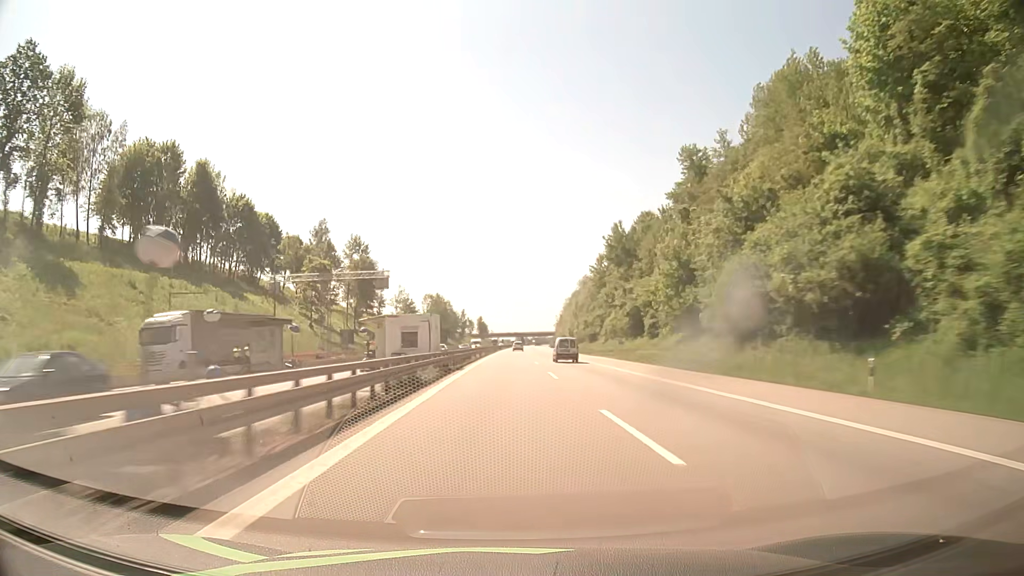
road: motorway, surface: asphalt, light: Day
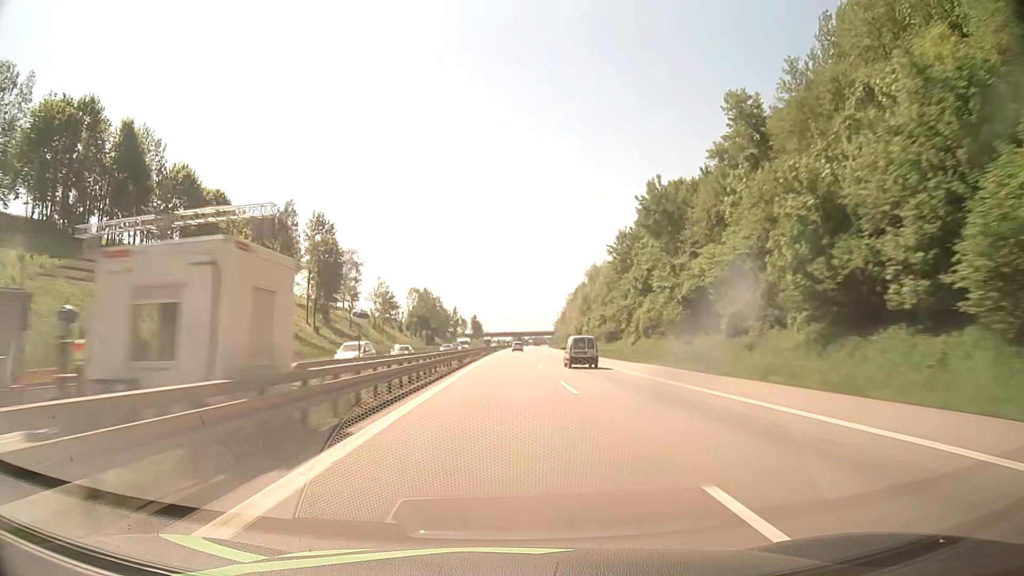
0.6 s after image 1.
(+0.1, +25.4) m; 0°
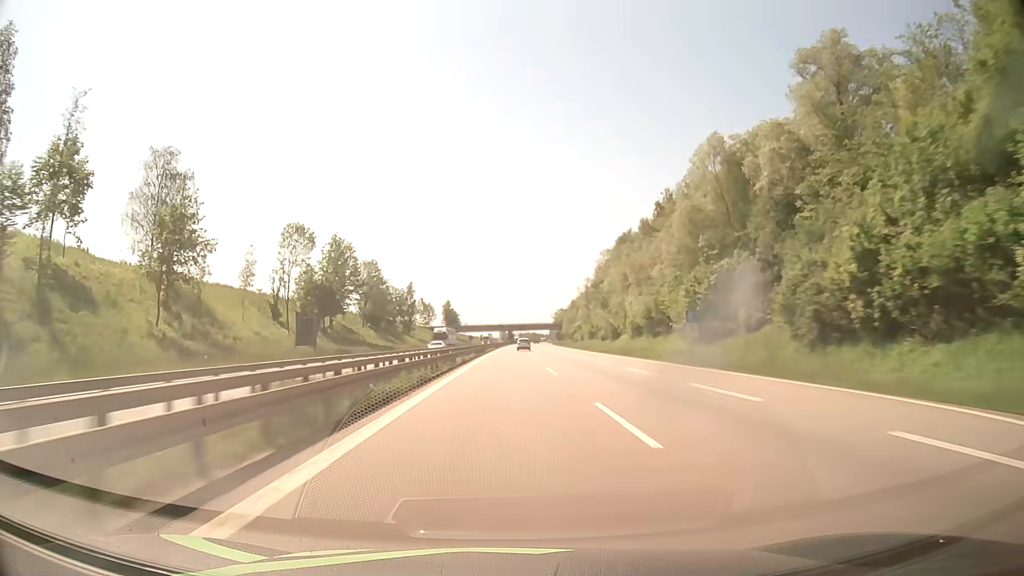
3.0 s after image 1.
(+1.0, +99.4) m; +1°
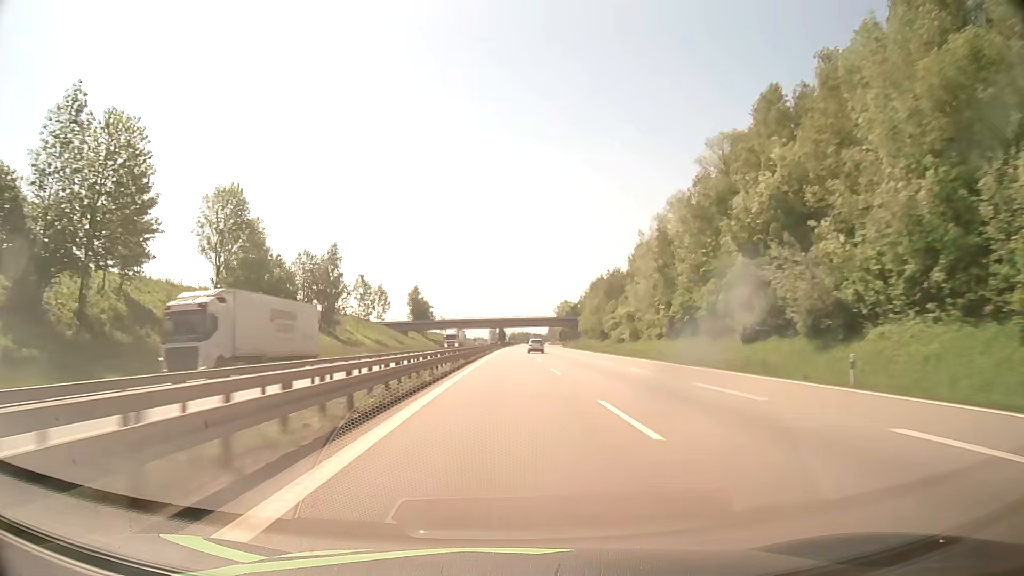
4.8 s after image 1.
(+0.4, +71.1) m; +1°
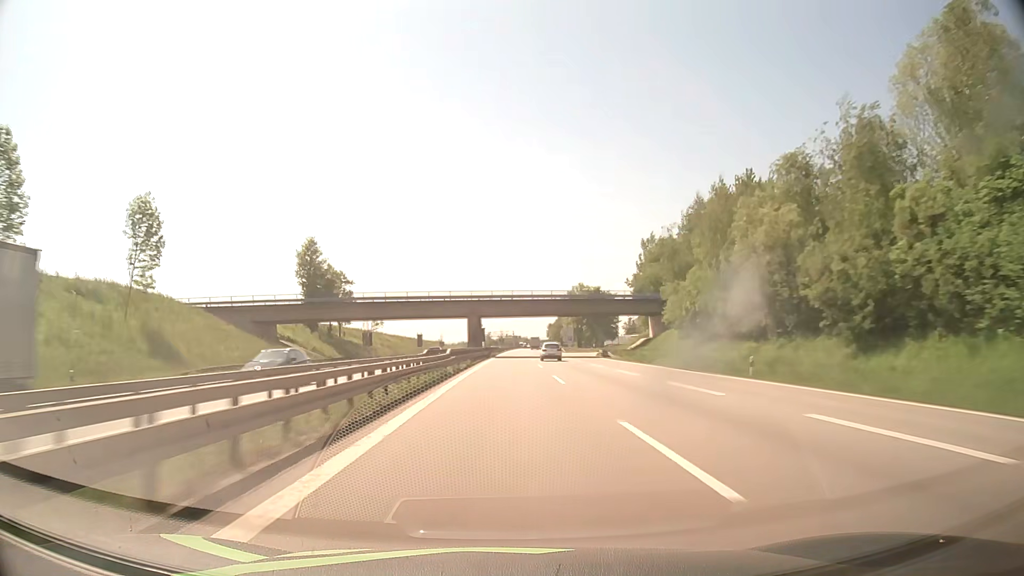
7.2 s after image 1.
(+1.0, +93.7) m; +1°
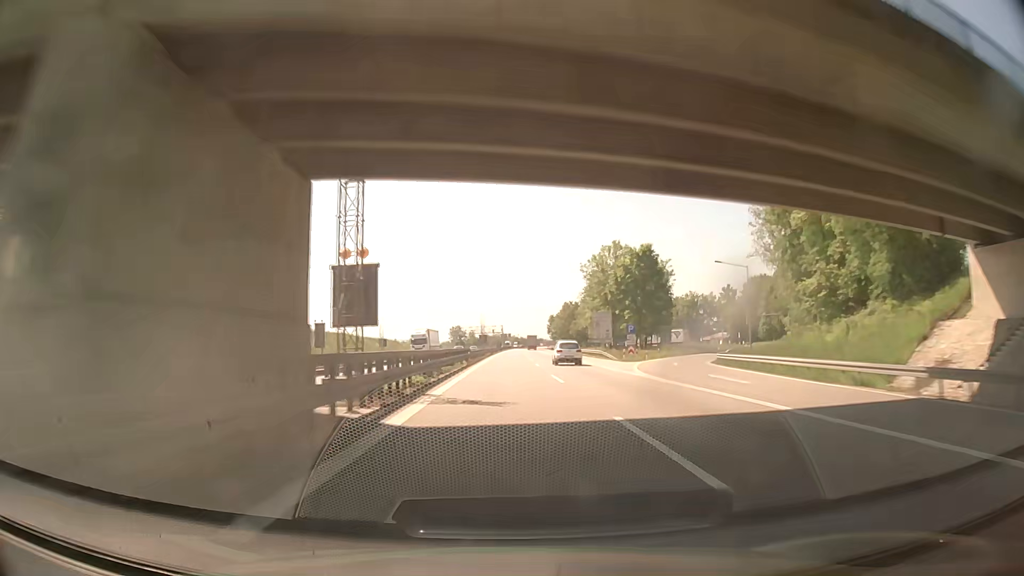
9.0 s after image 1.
(+0.6, +72.2) m; +1°
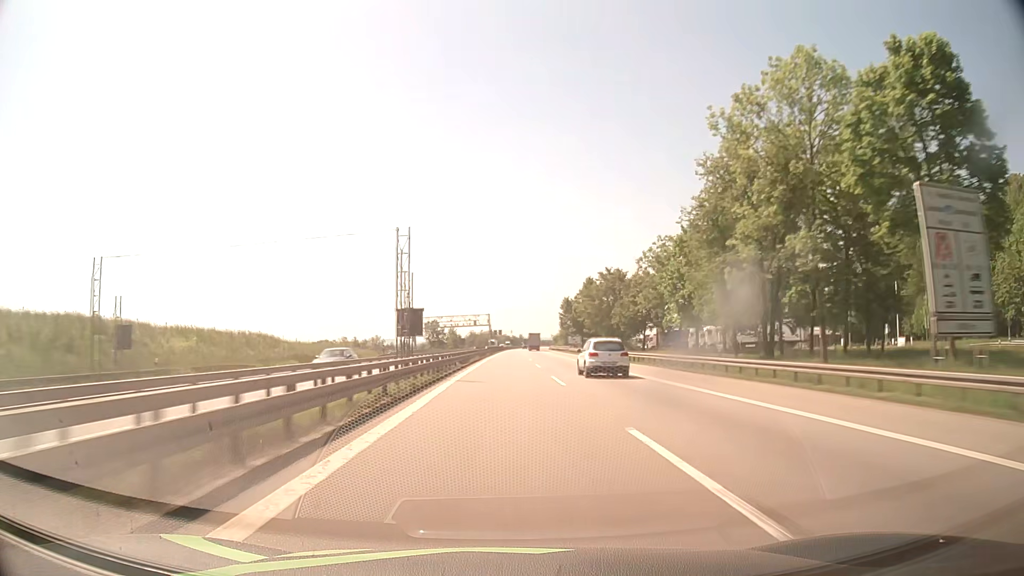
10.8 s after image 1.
(+0.4, +73.8) m; +1°
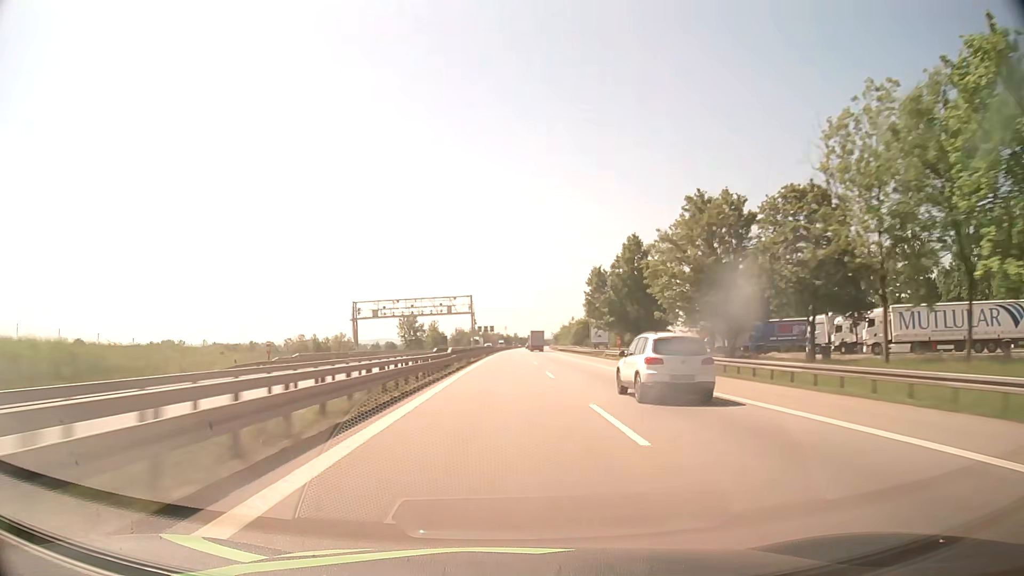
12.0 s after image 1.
(+0.2, +49.8) m; +1°
(0, +10) (0, +20) (0, +30) (0, +40) (0, +50) (0, +60) (0, +70) (+1, +80) (+1, +90) (+1, +100) m
